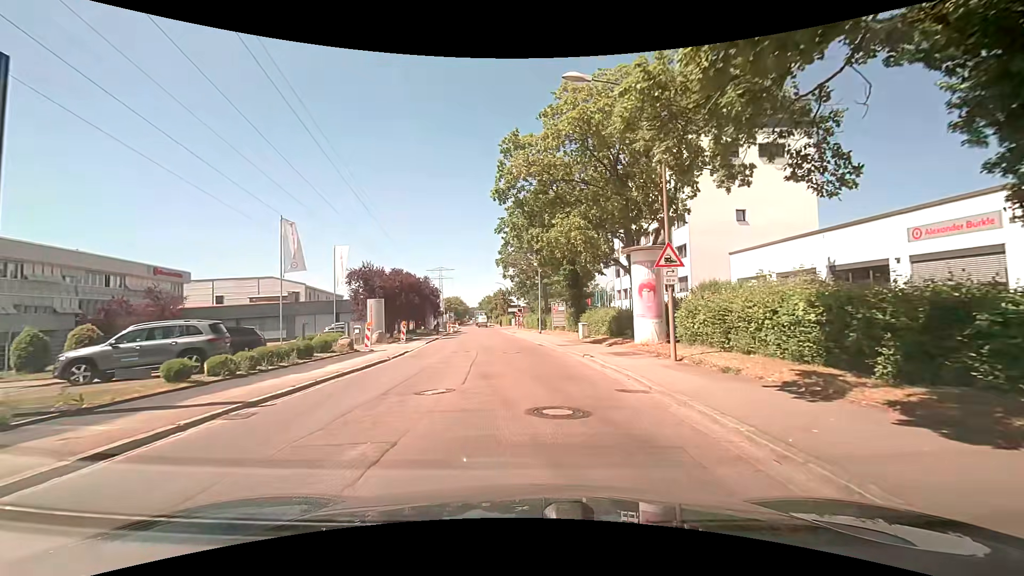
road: unclassified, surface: asphalt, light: Day
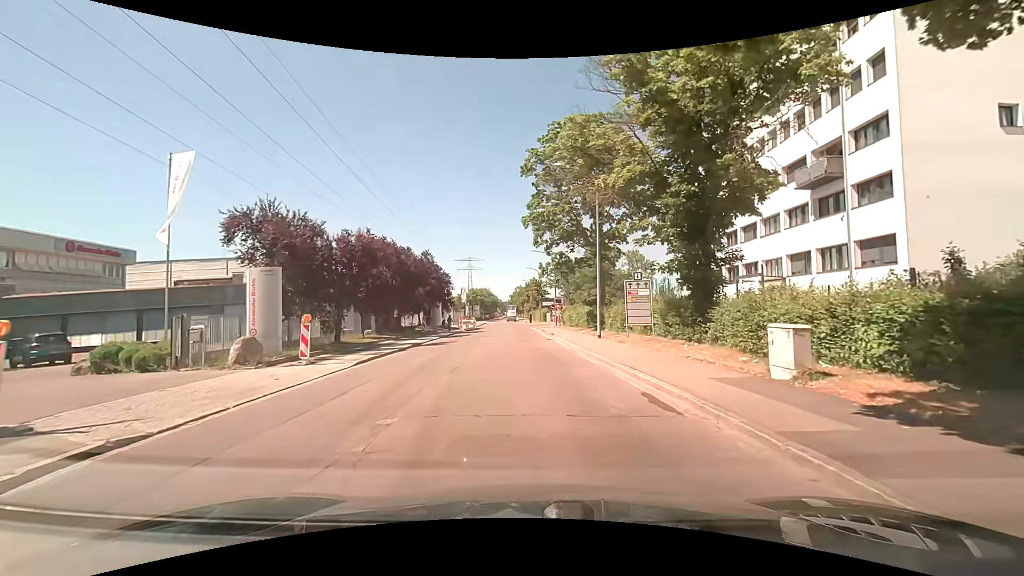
(-0.9, +20.2) m; -4°
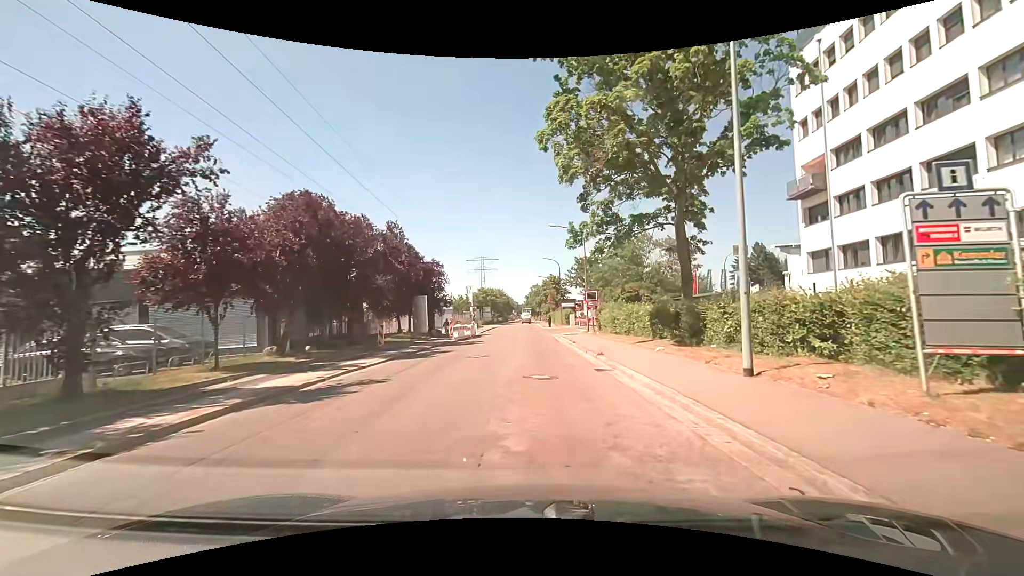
(-0.3, +16.1) m; -3°
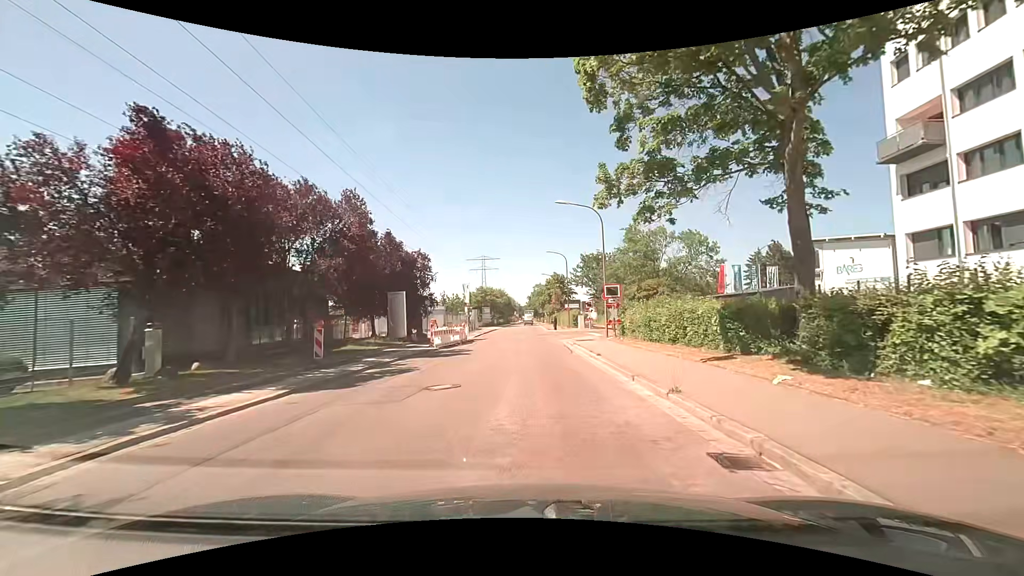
(+0.1, +8.0) m; 0°
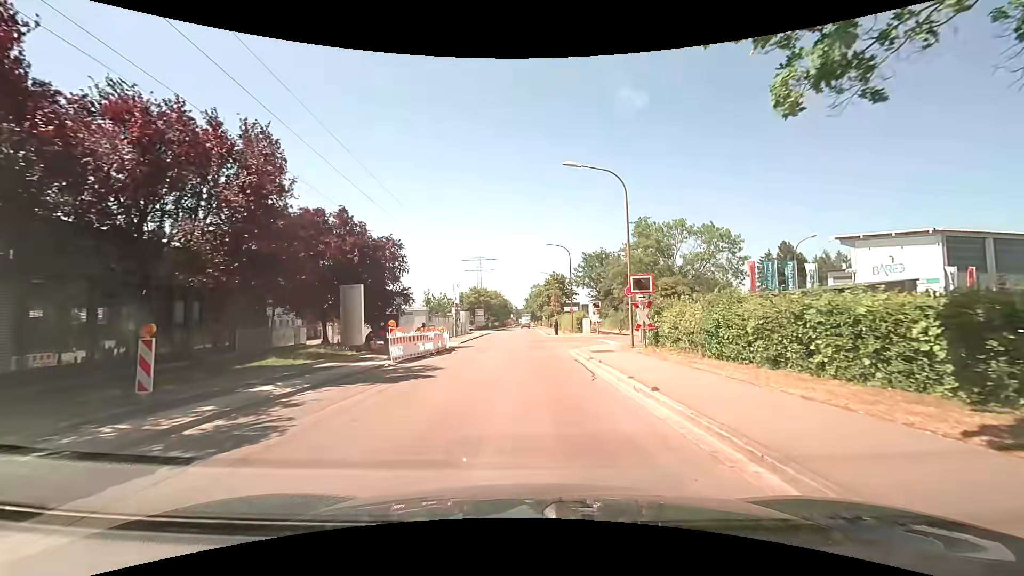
(+0.1, +8.0) m; +1°
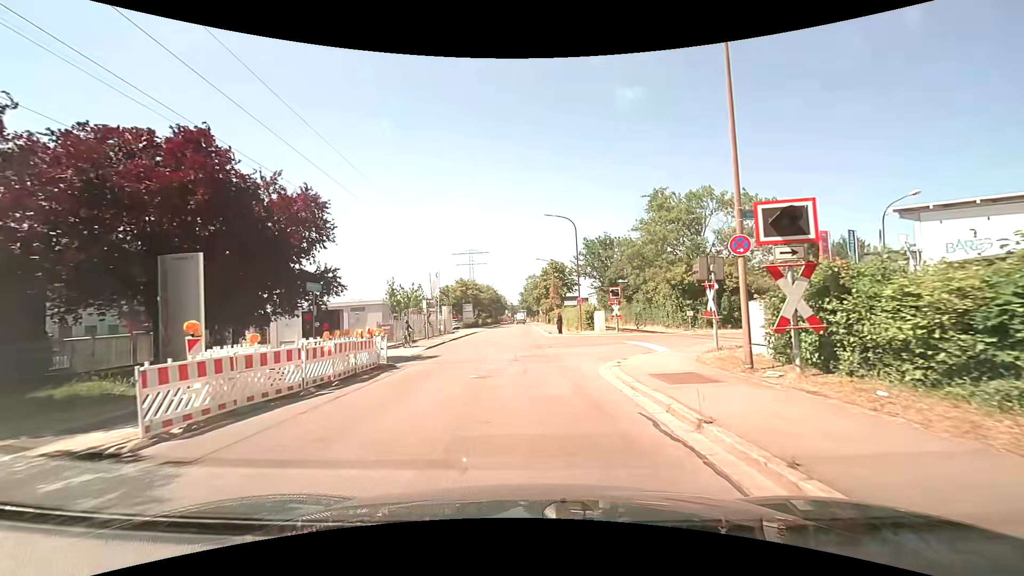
(+0.2, +12.1) m; +1°
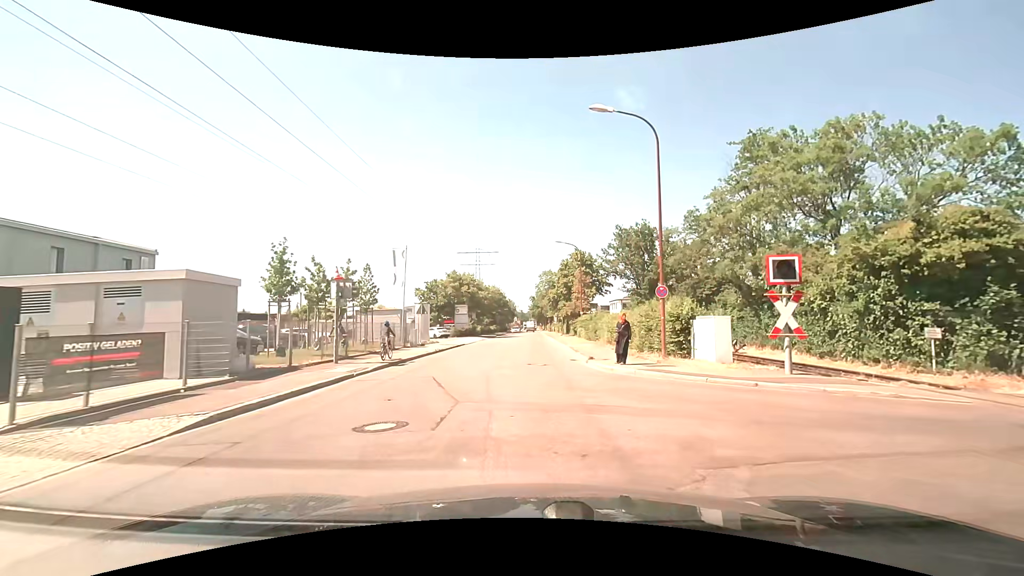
(-0.4, +20.5) m; 0°
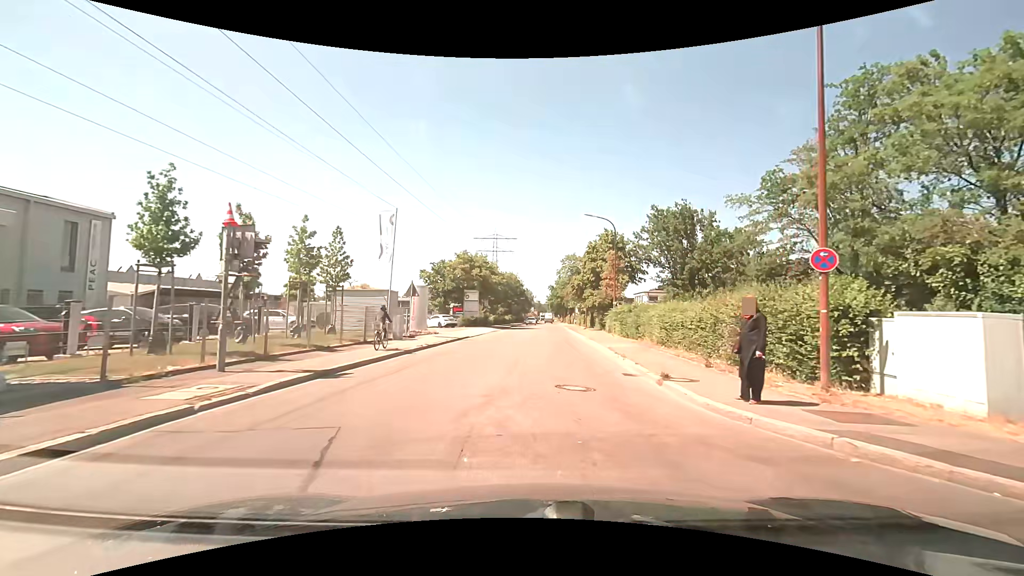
(-0.4, +8.2) m; -3°
(0, +10) (+1, +20) (+1, +30) (+2, +40) (+3, +50) (+3, +60) (+4, +70) (+4, +80) (+5, +90) (+5, +100) m
